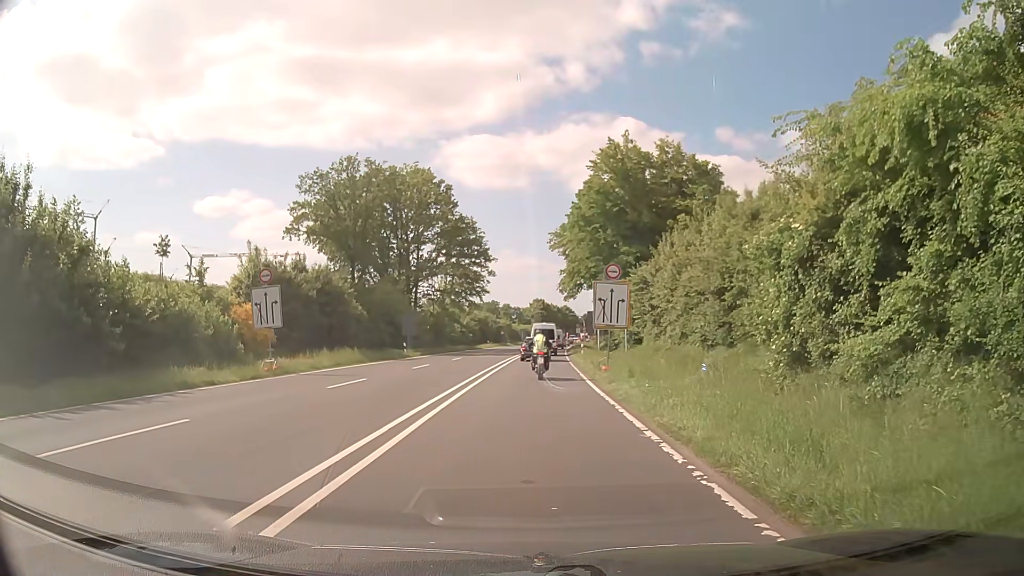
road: primary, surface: asphalt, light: Day
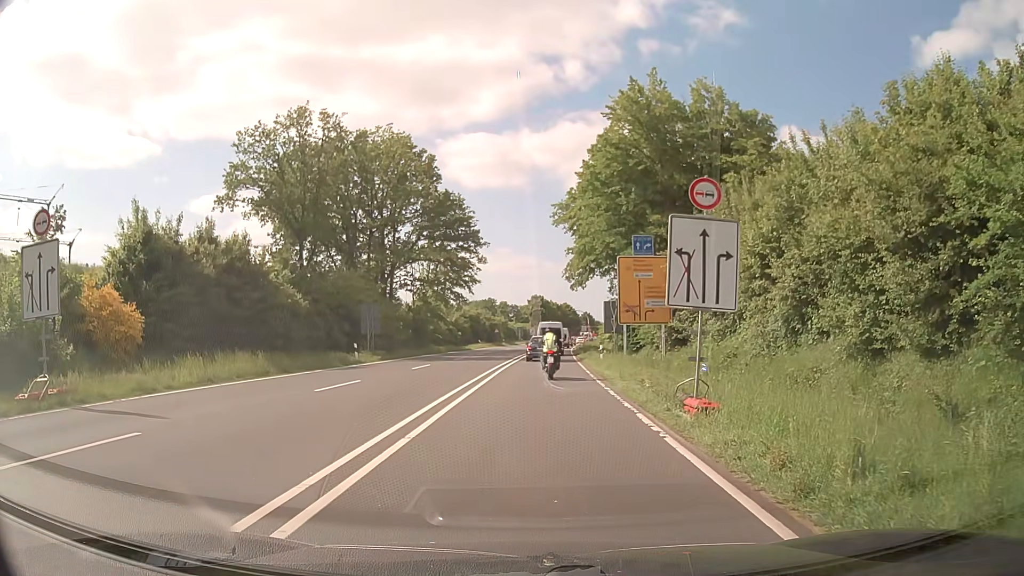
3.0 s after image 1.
(-0.1, +13.9) m; 0°
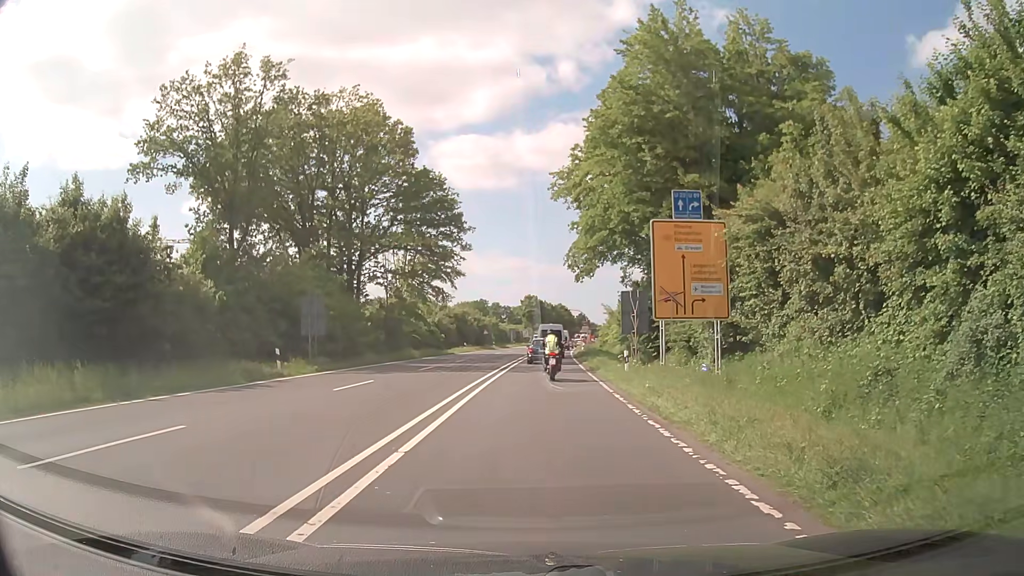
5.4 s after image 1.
(0.0, +10.9) m; 0°
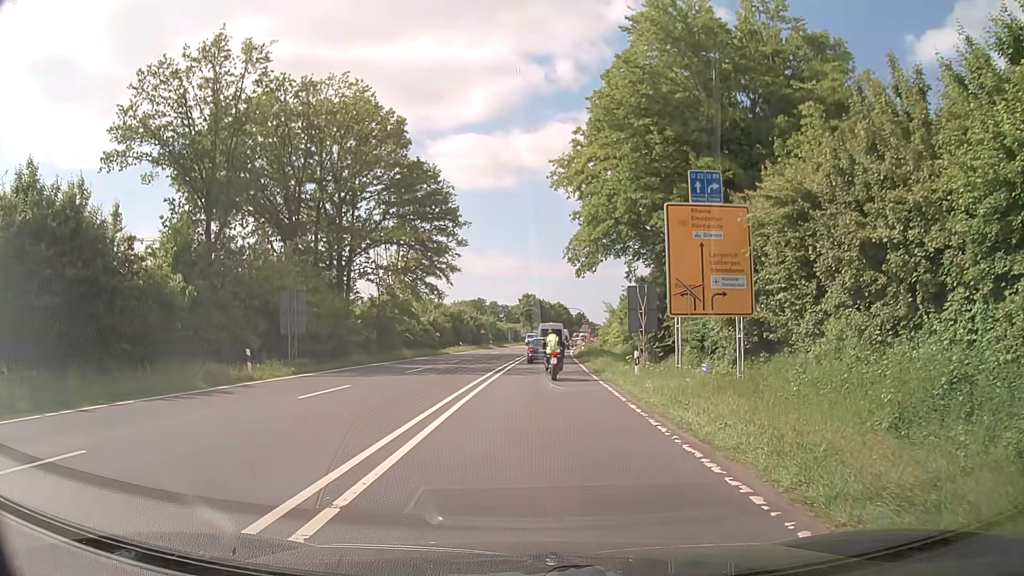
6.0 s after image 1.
(0.0, +2.7) m; -1°
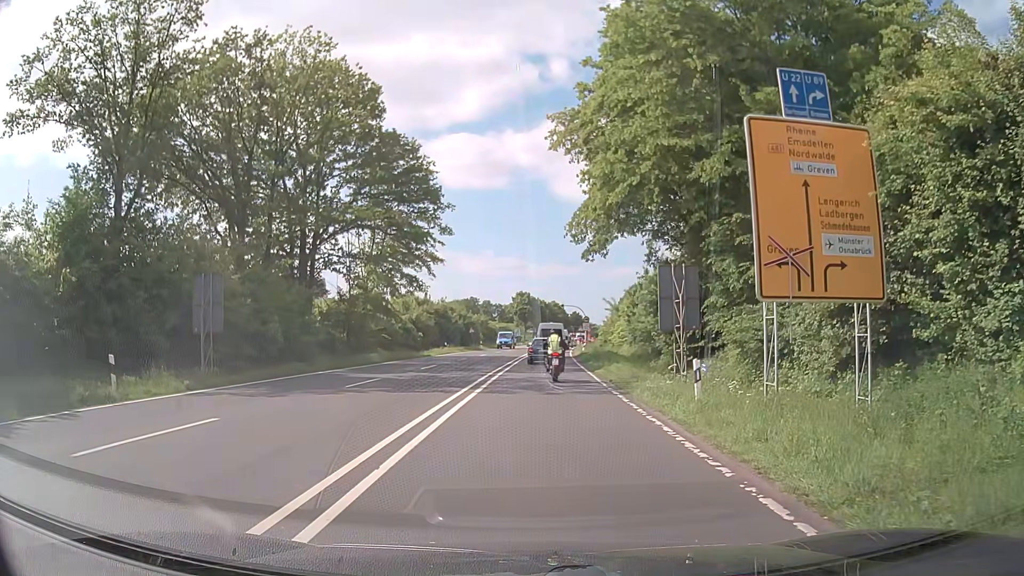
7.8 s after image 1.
(+0.2, +8.3) m; +2°
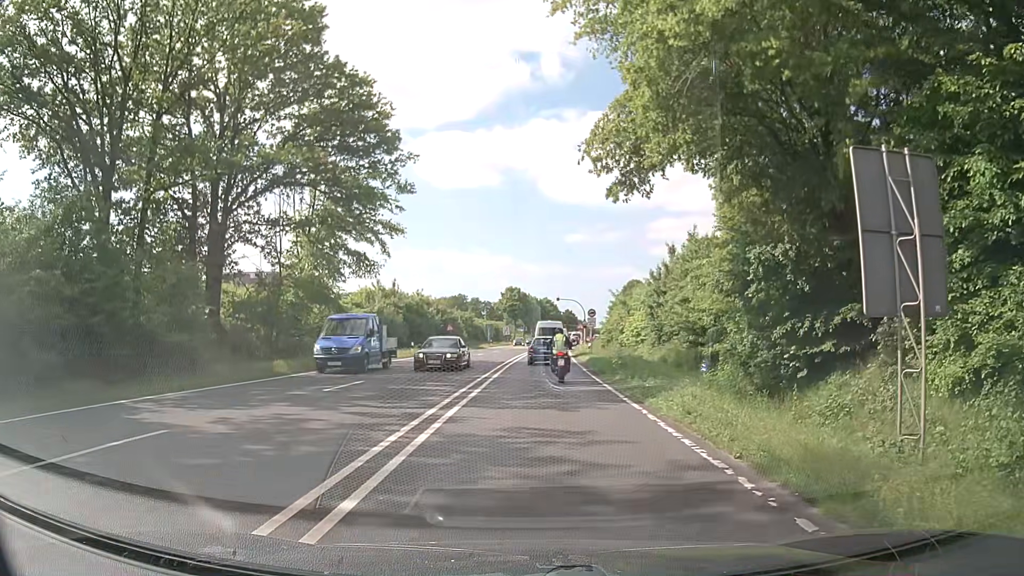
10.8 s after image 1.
(+0.1, +13.8) m; 0°
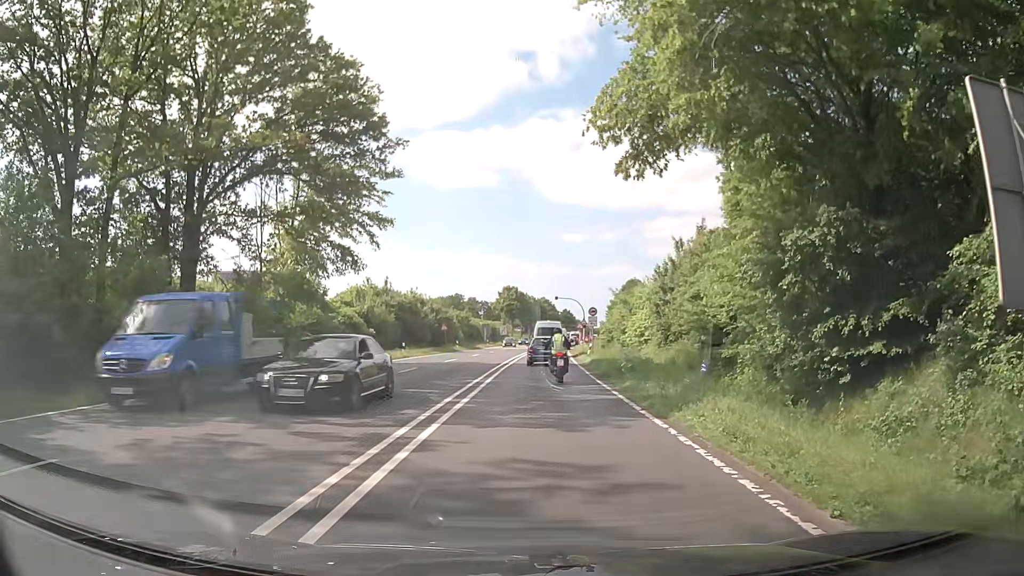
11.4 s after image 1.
(0.0, +2.7) m; +1°
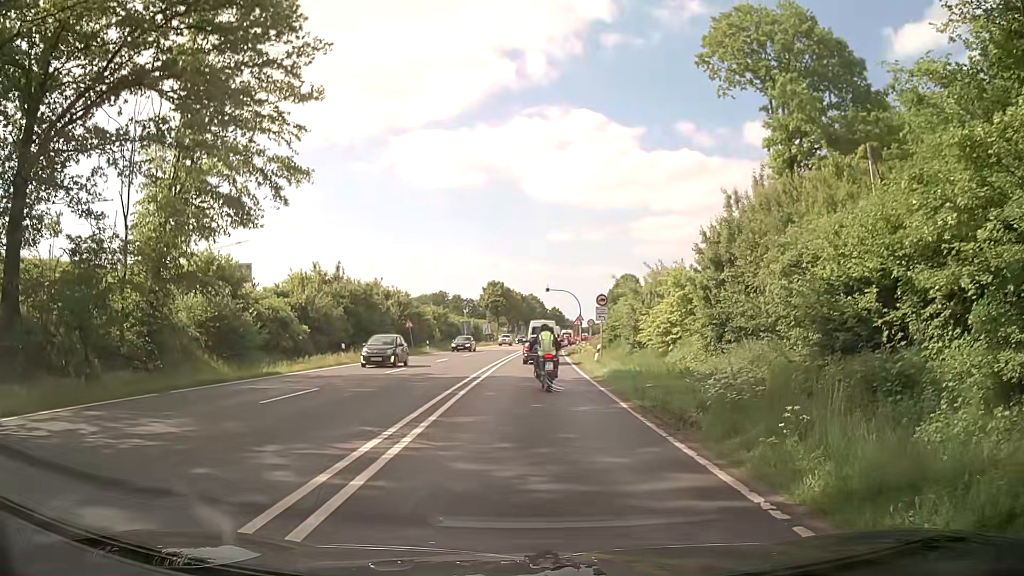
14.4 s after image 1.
(+0.1, +12.9) m; 0°
